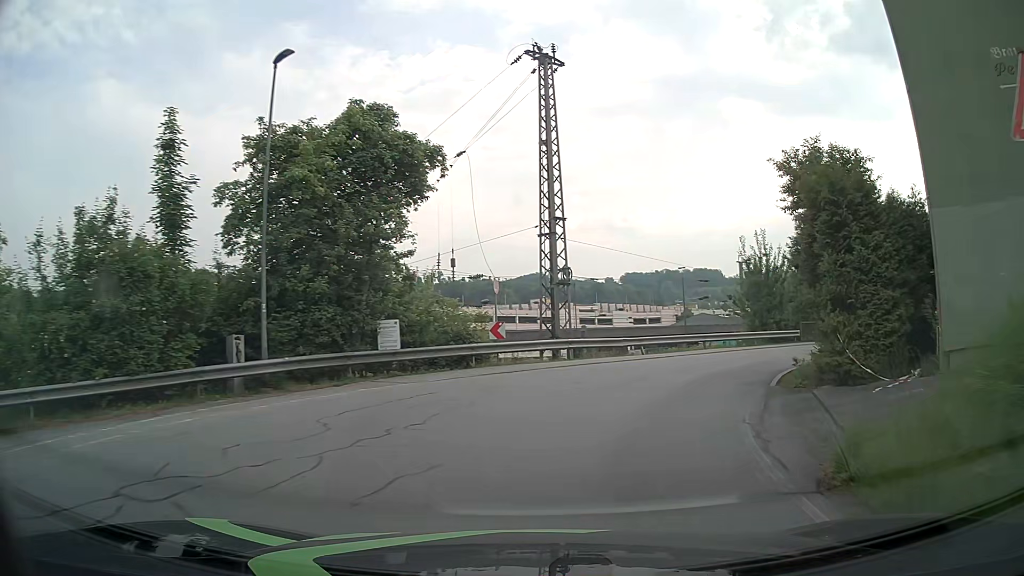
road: residential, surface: asphalt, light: Day
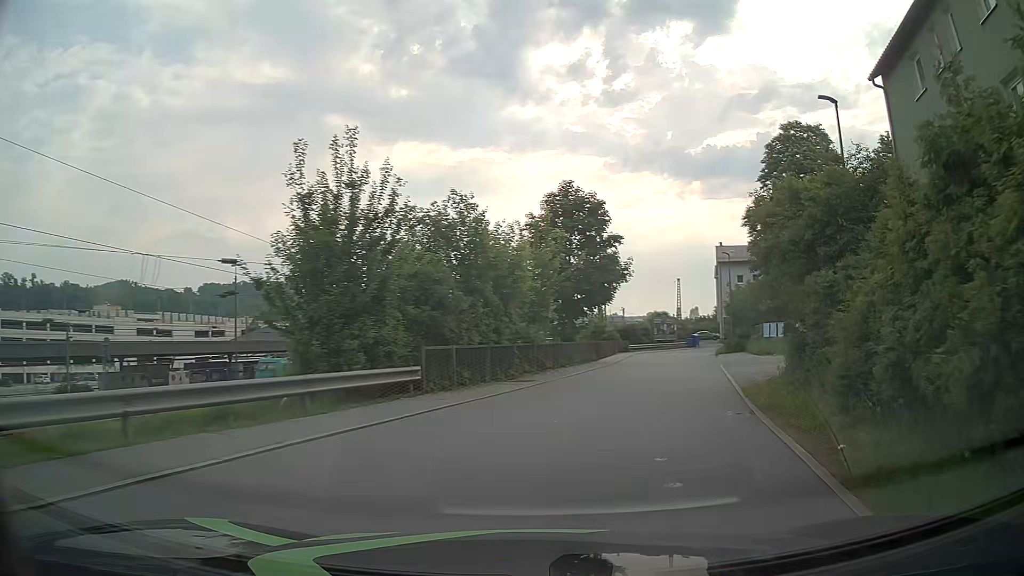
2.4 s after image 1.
(+5.8, +19.4) m; +36°
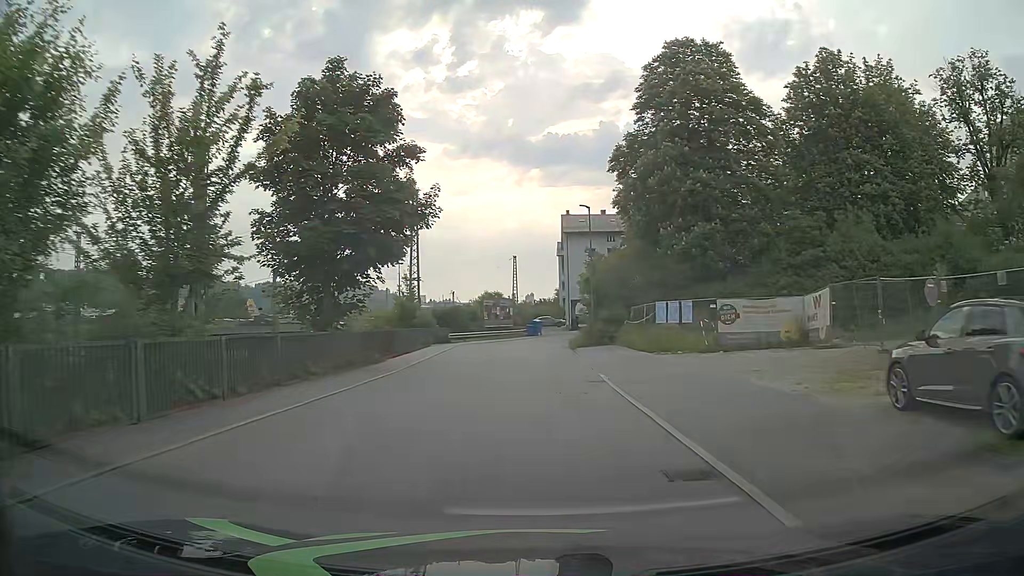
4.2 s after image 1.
(+3.1, +16.2) m; +14°
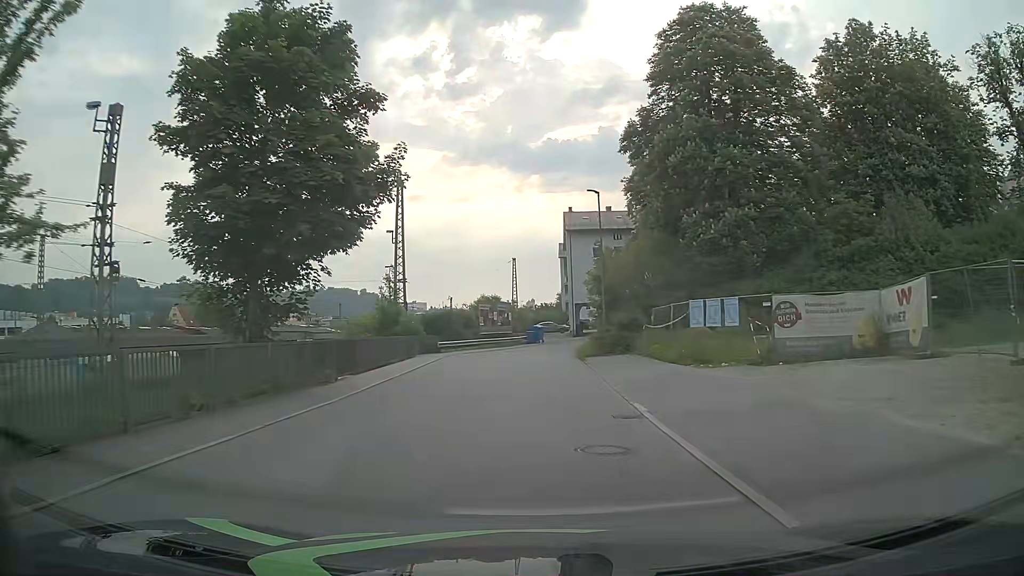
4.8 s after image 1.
(+0.1, +6.0) m; +1°
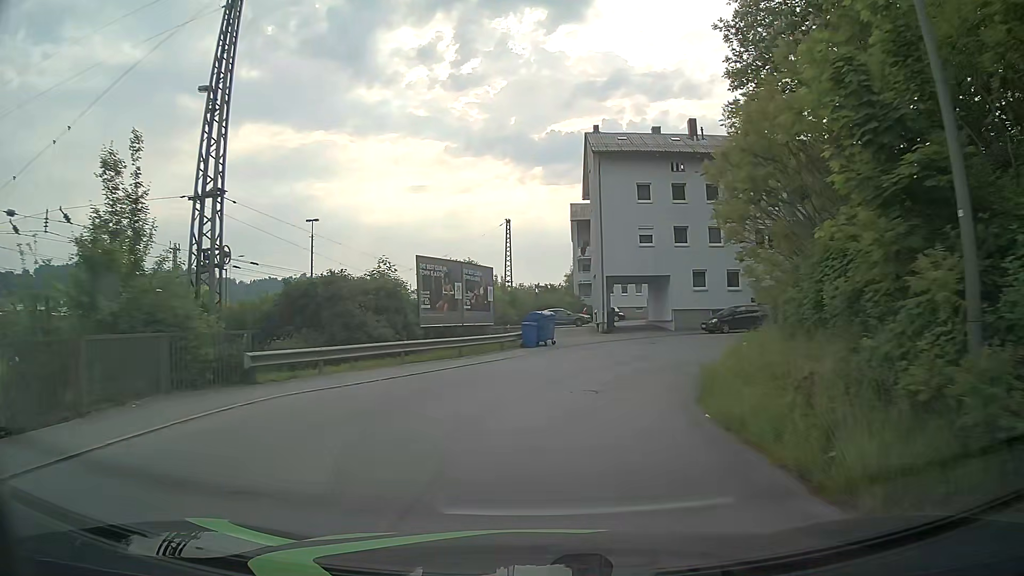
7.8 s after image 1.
(-0.2, +28.2) m; 0°
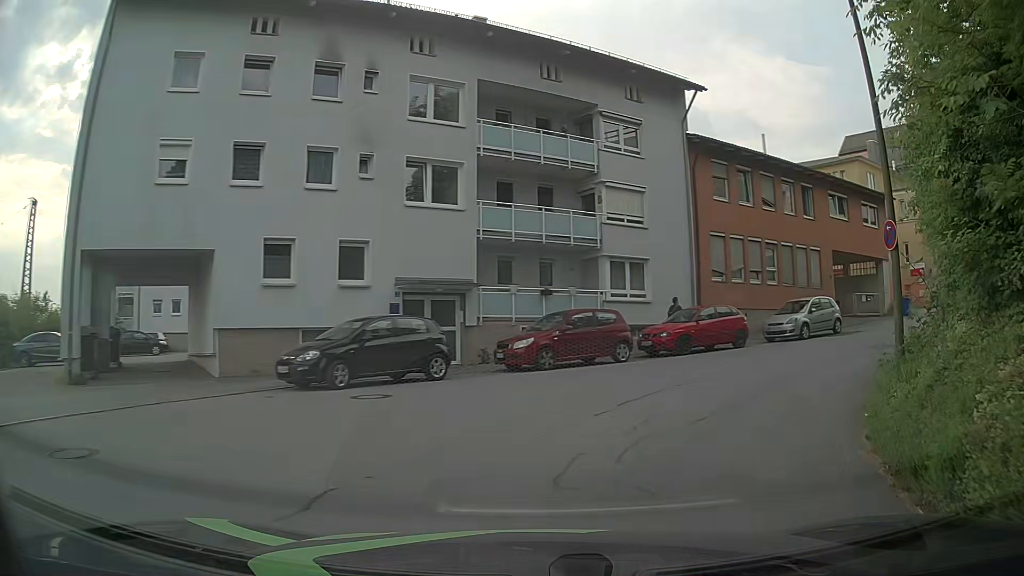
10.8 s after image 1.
(+4.4, +22.3) m; +34°
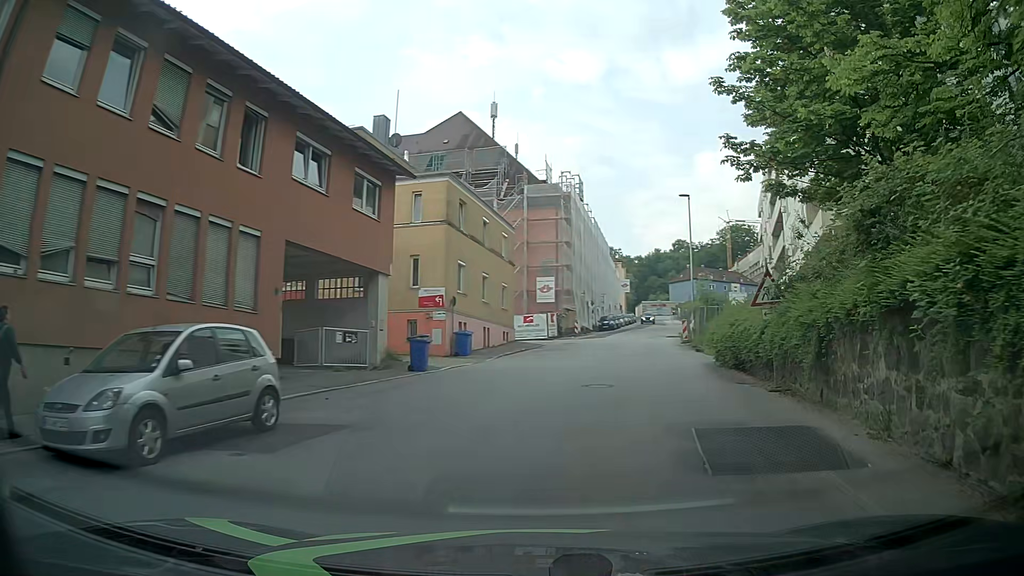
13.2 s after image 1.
(+6.7, +15.5) m; +47°
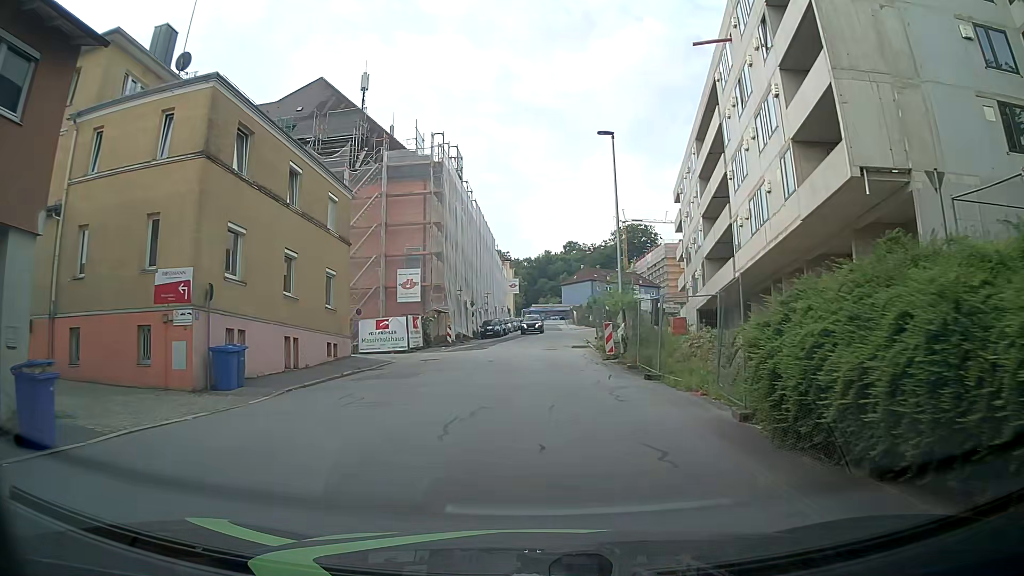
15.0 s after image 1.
(+1.4, +13.4) m; +10°
